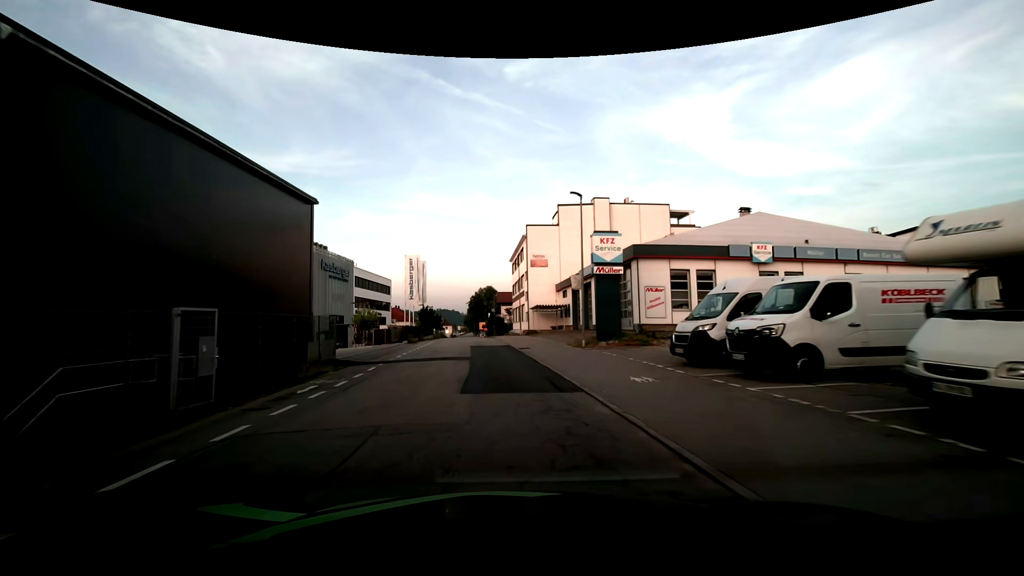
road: residential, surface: asphalt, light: Day
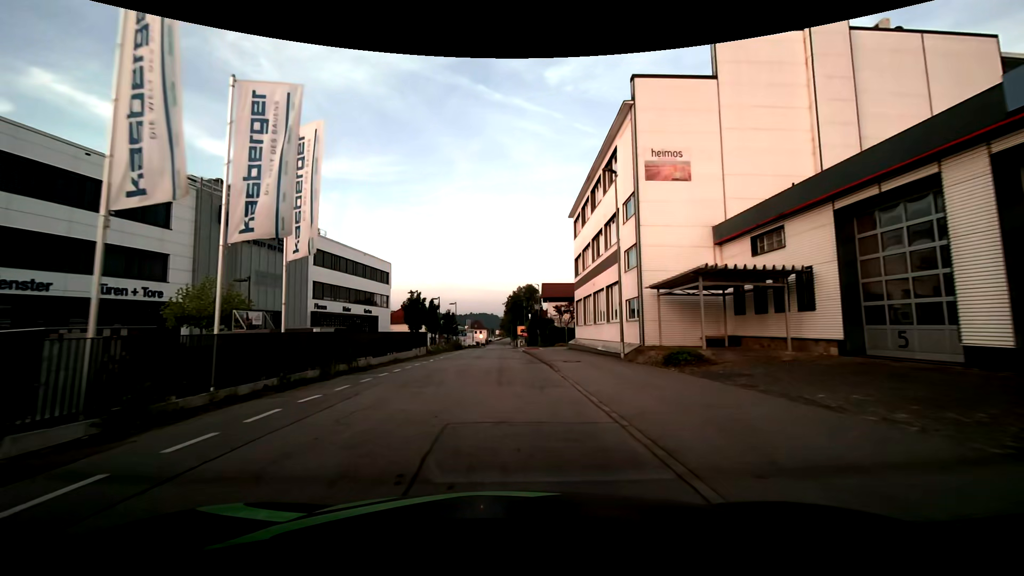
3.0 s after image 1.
(-1.5, +35.3) m; -5°
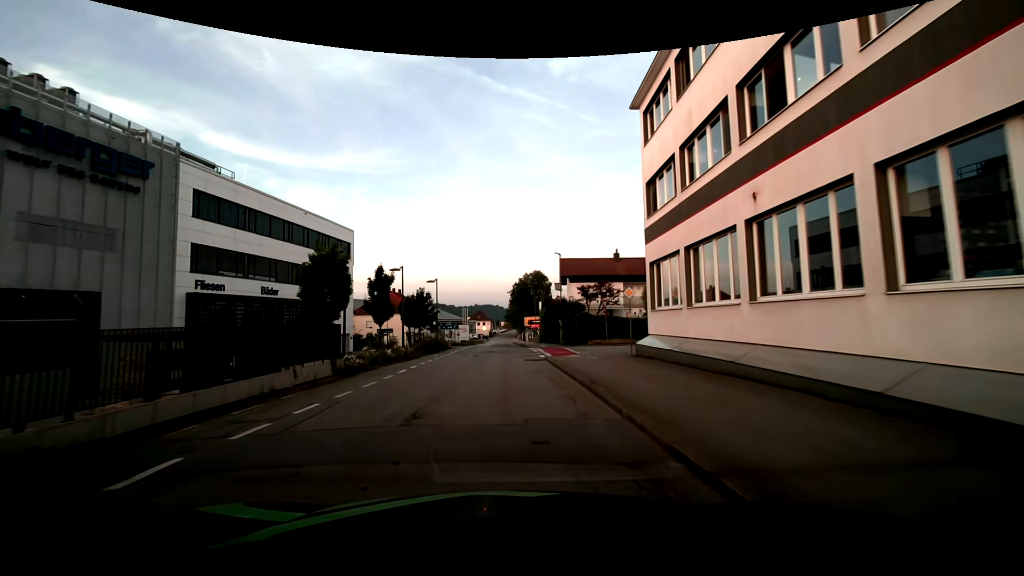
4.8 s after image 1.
(-0.2, +21.4) m; 0°
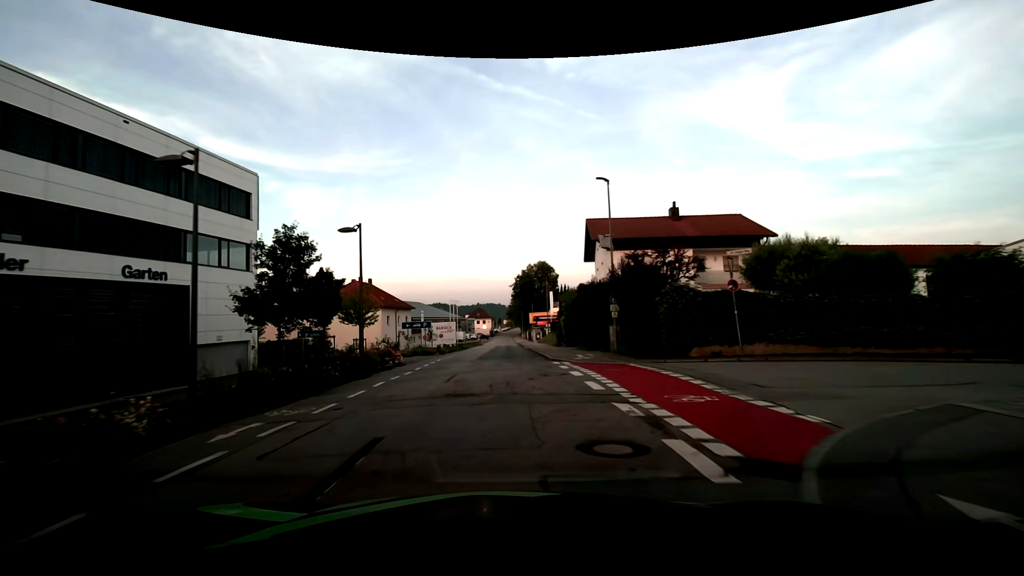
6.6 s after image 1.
(0.0, +21.9) m; 0°
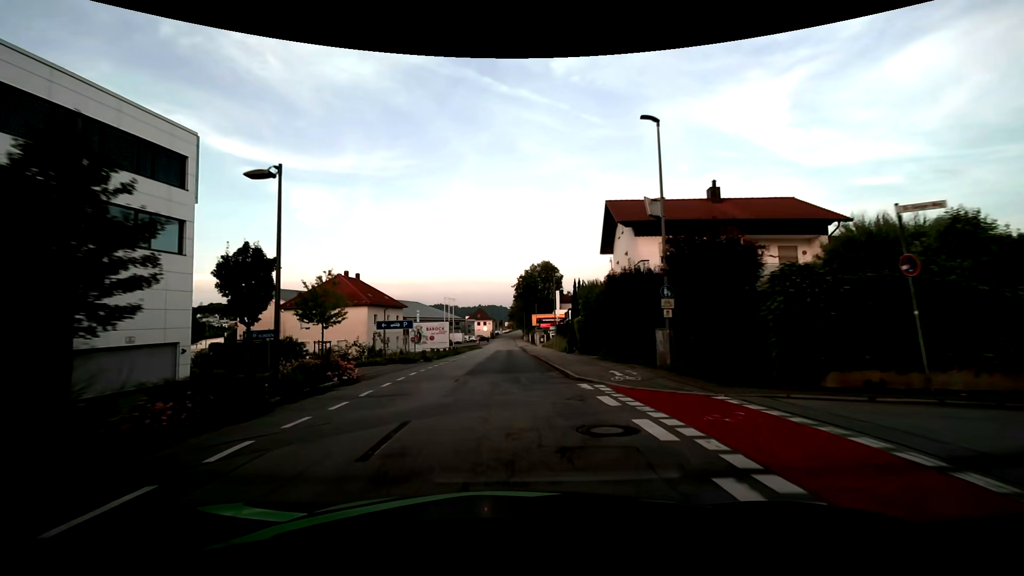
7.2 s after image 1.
(-0.1, +7.4) m; -1°
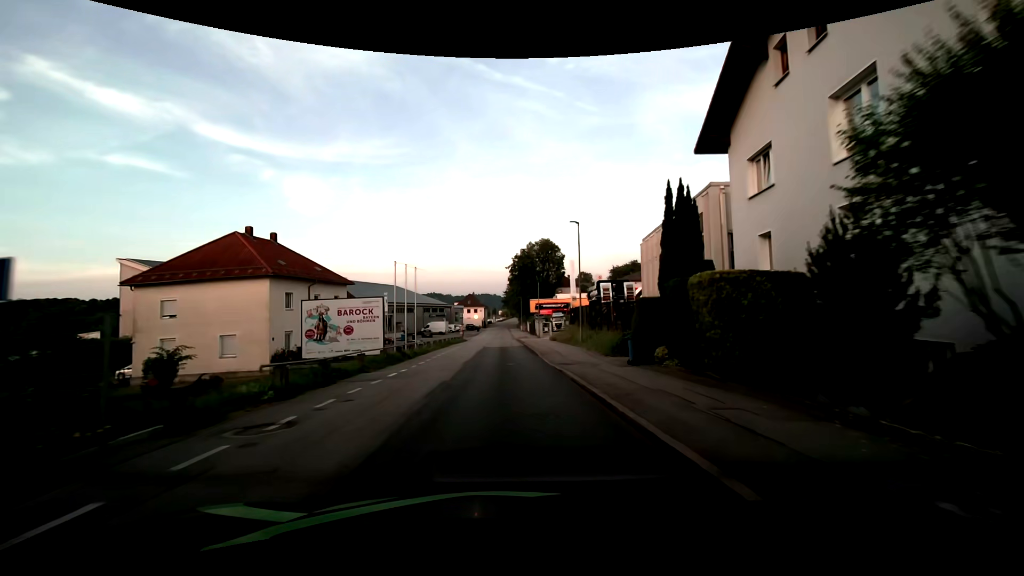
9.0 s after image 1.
(+0.3, +22.7) m; +1°
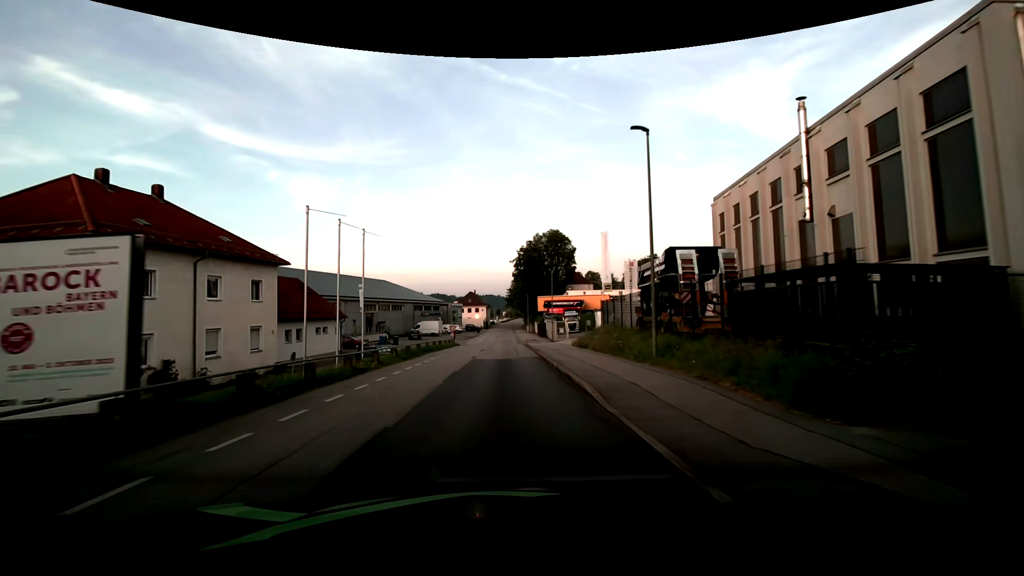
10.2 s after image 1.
(+0.1, +15.6) m; -1°
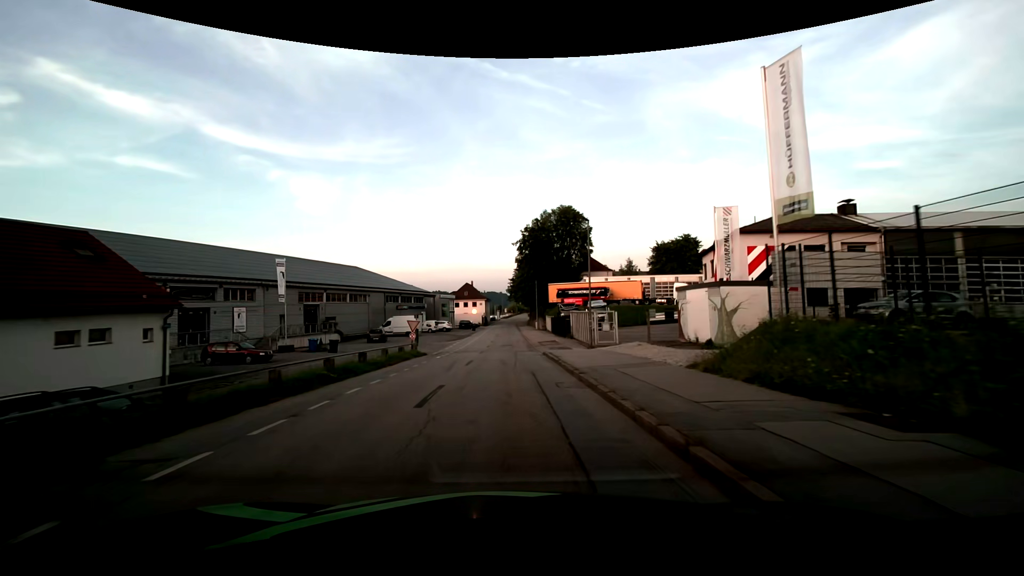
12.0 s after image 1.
(+0.2, +23.3) m; +1°
(0, +10) (0, +20) (0, +30) (0, +40) (0, +50) (0, +60) (0, +70) (0, +80) (0, +90) (0, +100) m
